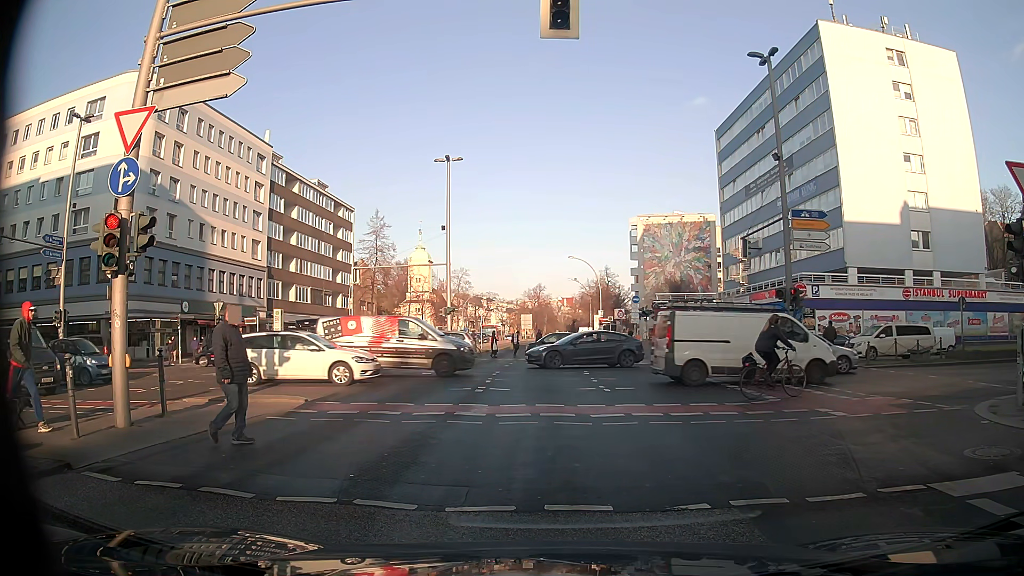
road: secondary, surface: asphalt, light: Day
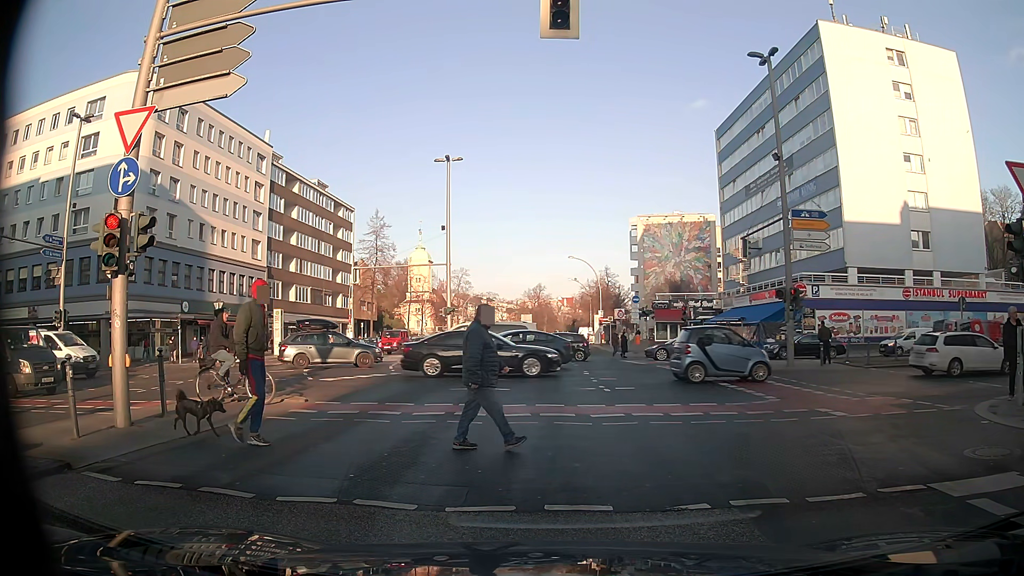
(0.0, 0.0) m; 0°
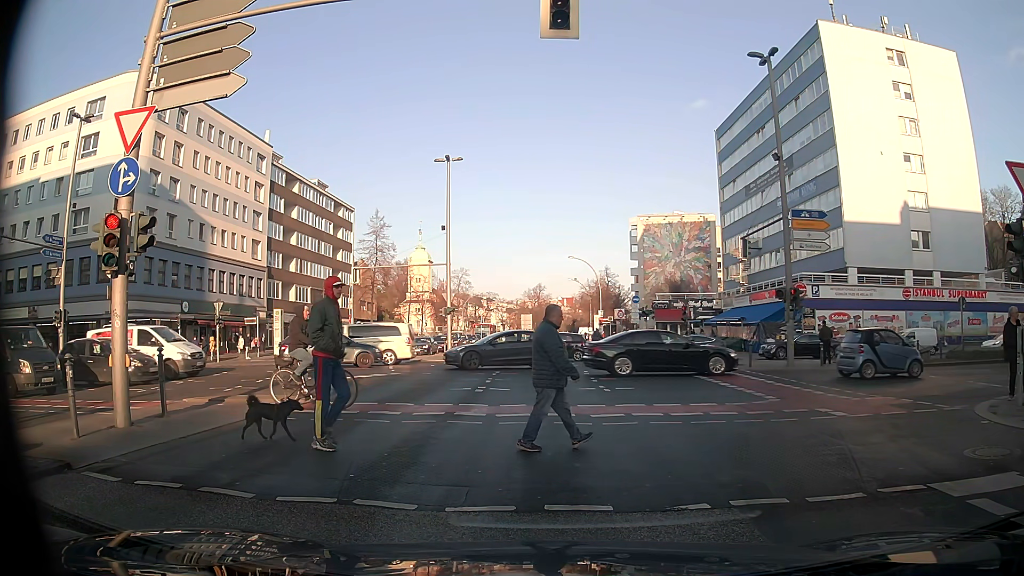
(0.0, 0.0) m; 0°
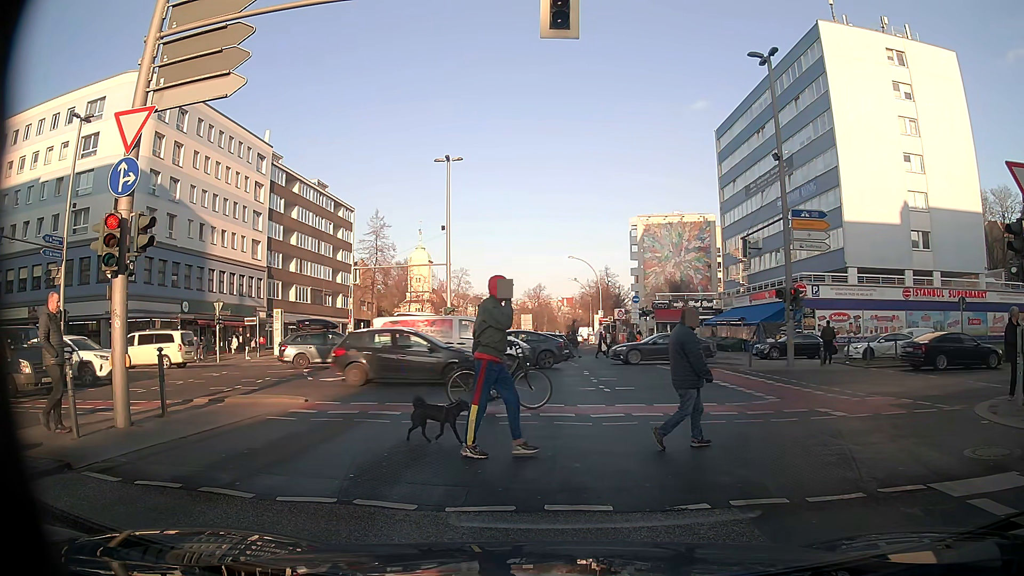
(0.0, 0.0) m; 0°
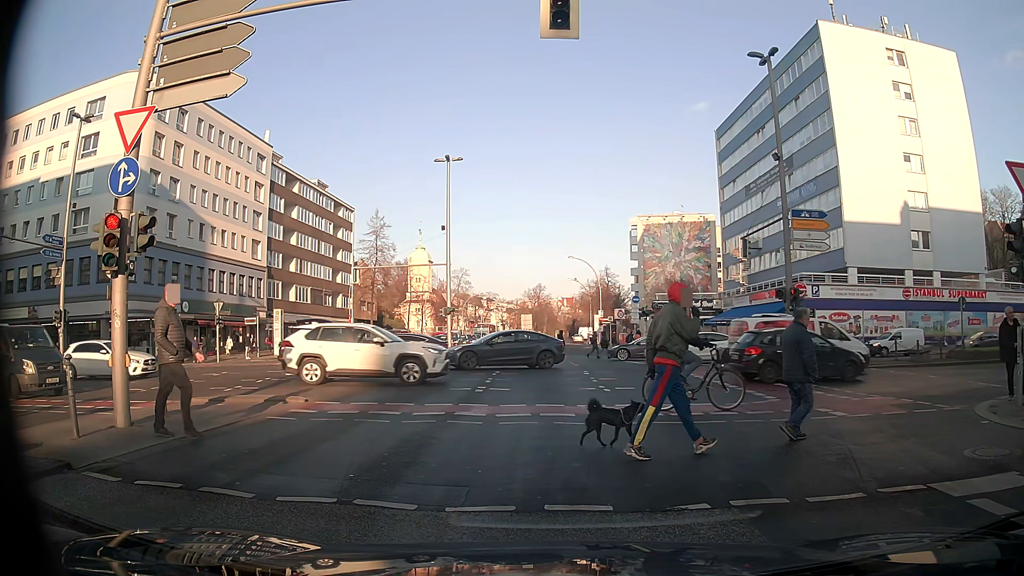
(0.0, 0.0) m; 0°
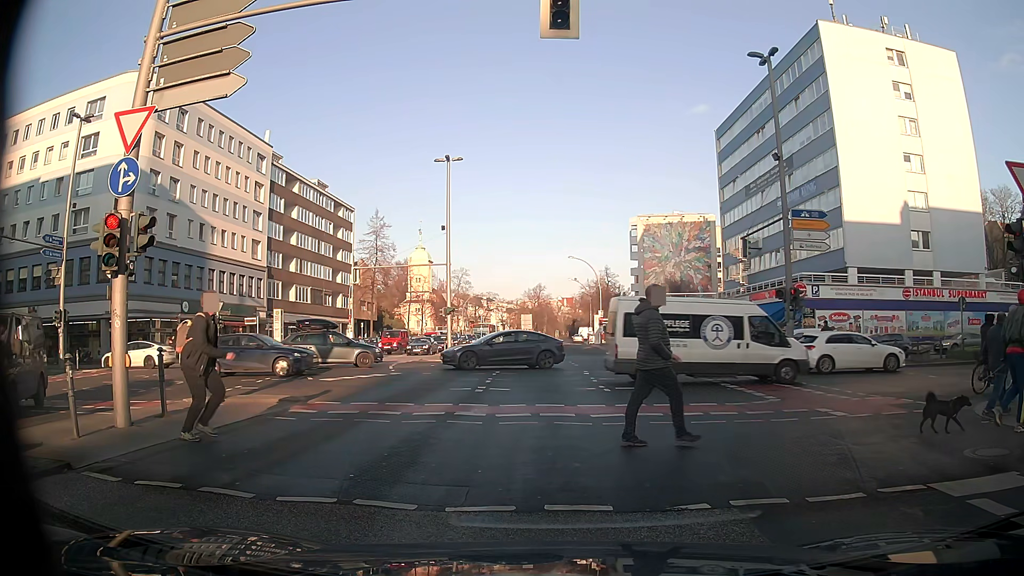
(0.0, 0.0) m; 0°
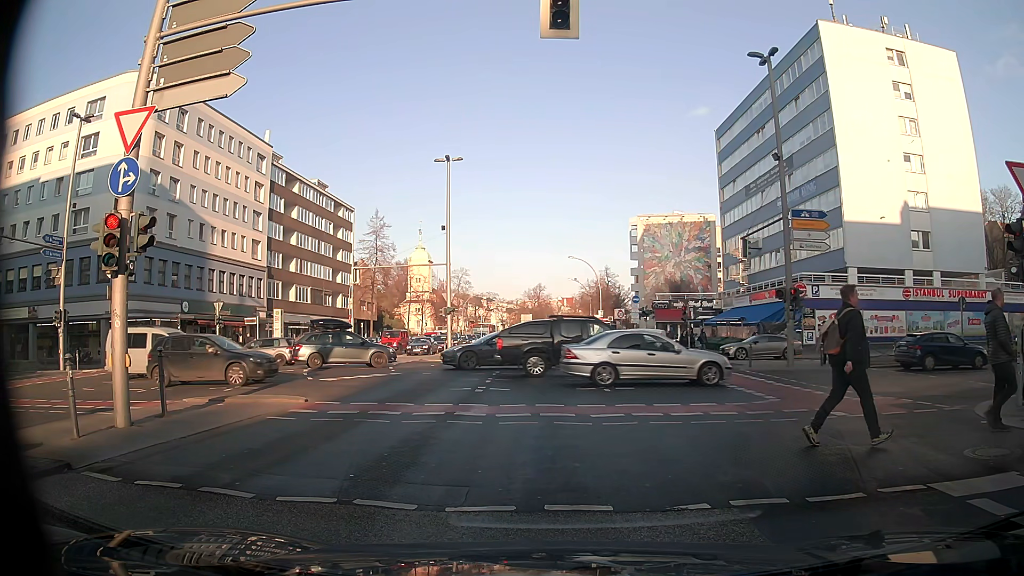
(0.0, 0.0) m; 0°
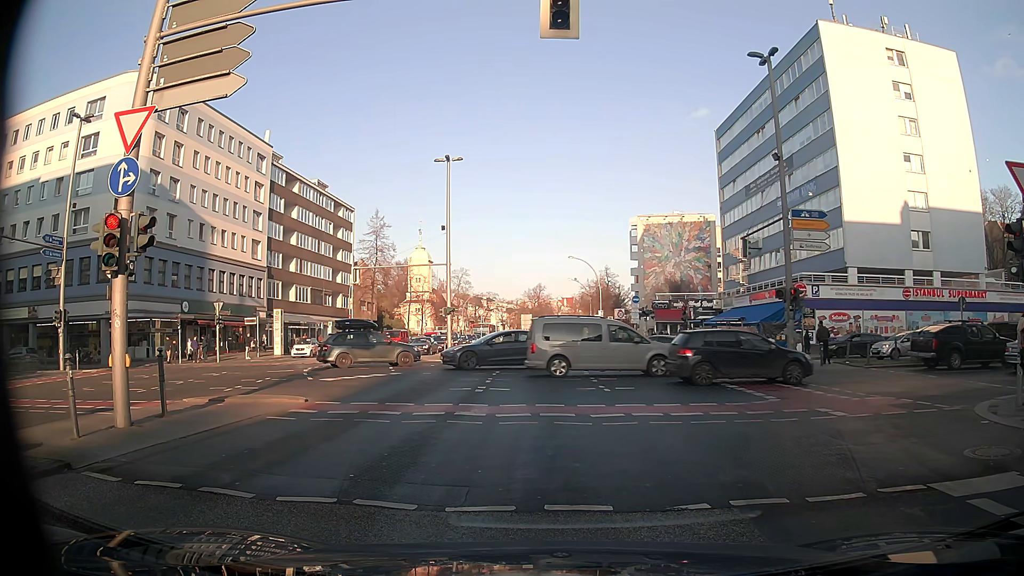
(0.0, 0.0) m; 0°
(0, +10) (0, +20) (0, +30) (0, +40) (0, +50) (0, +60) (0, +70) (0, +80) (0, +90) (+1, +100) m
